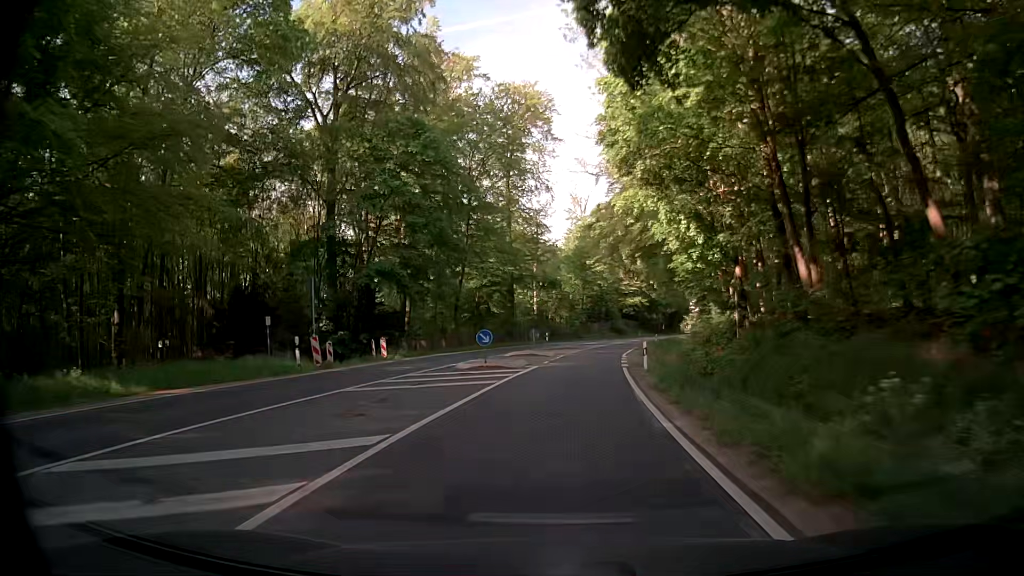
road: secondary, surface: asphalt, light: Day
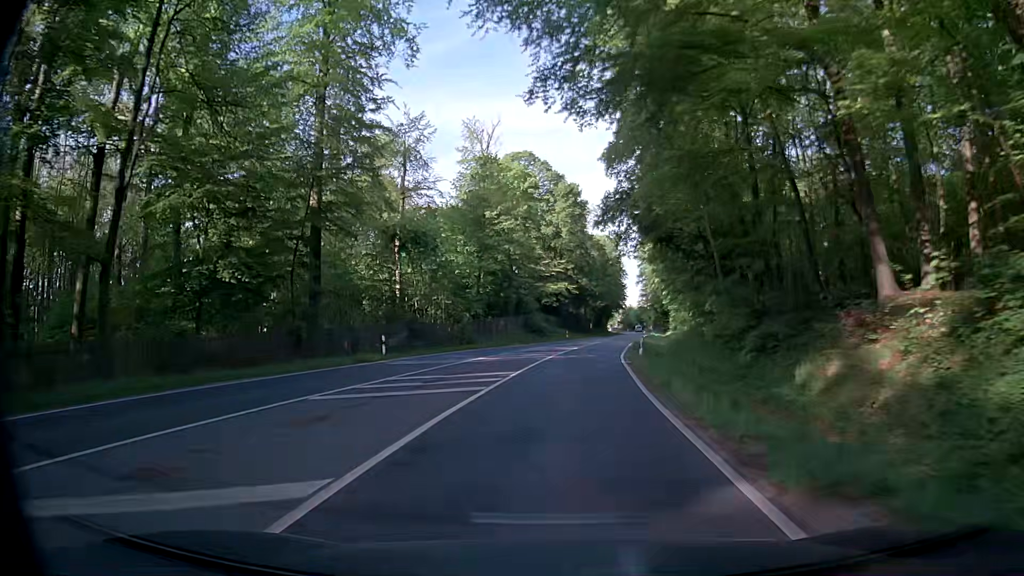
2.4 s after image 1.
(+2.9, +42.4) m; +8°
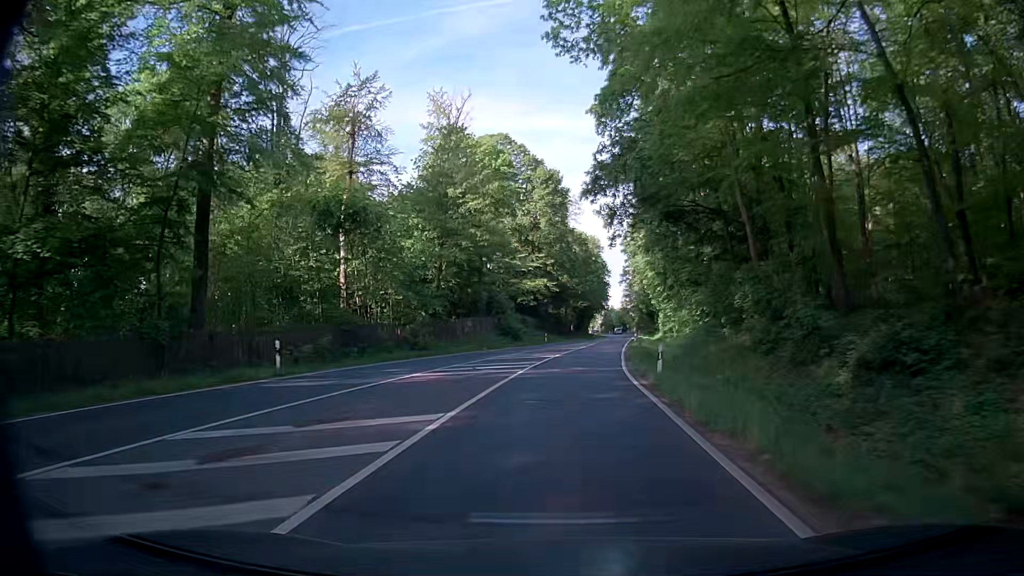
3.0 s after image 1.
(+0.2, +10.6) m; +2°
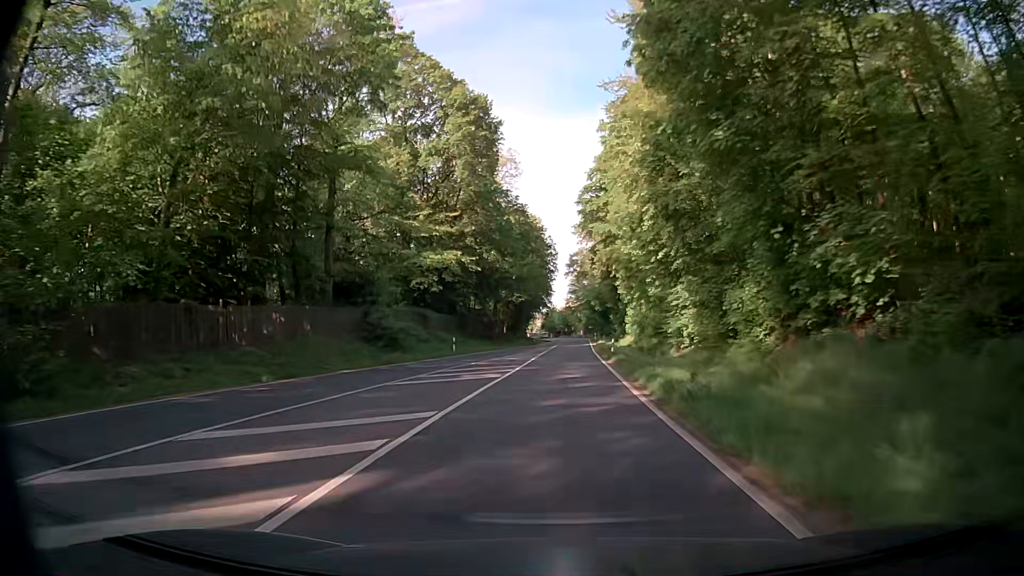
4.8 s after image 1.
(+1.3, +31.8) m; +5°
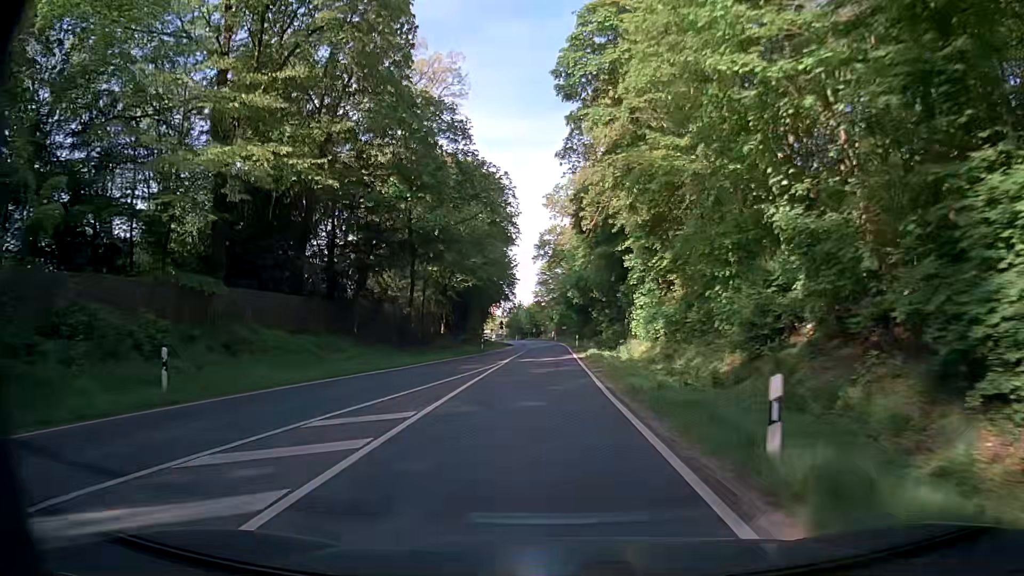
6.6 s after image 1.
(+0.9, +31.7) m; +3°
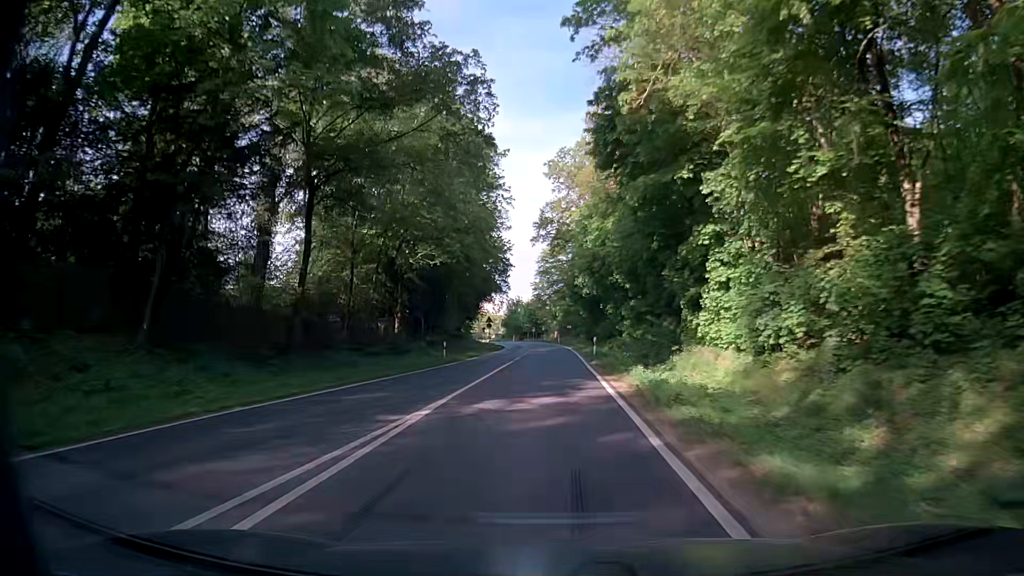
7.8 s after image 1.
(-0.2, +21.1) m; -1°
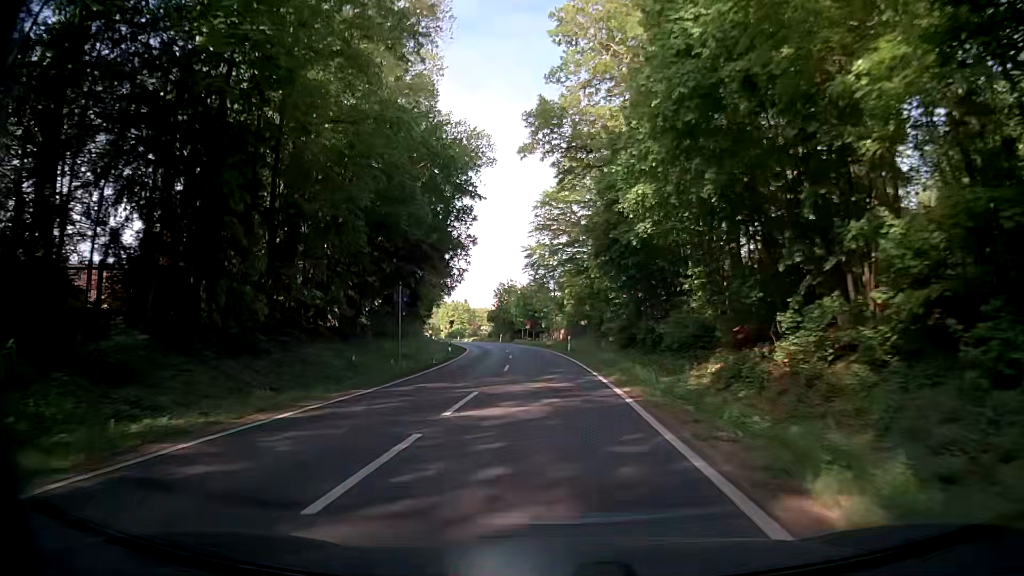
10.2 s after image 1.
(0.0, +42.1) m; 0°
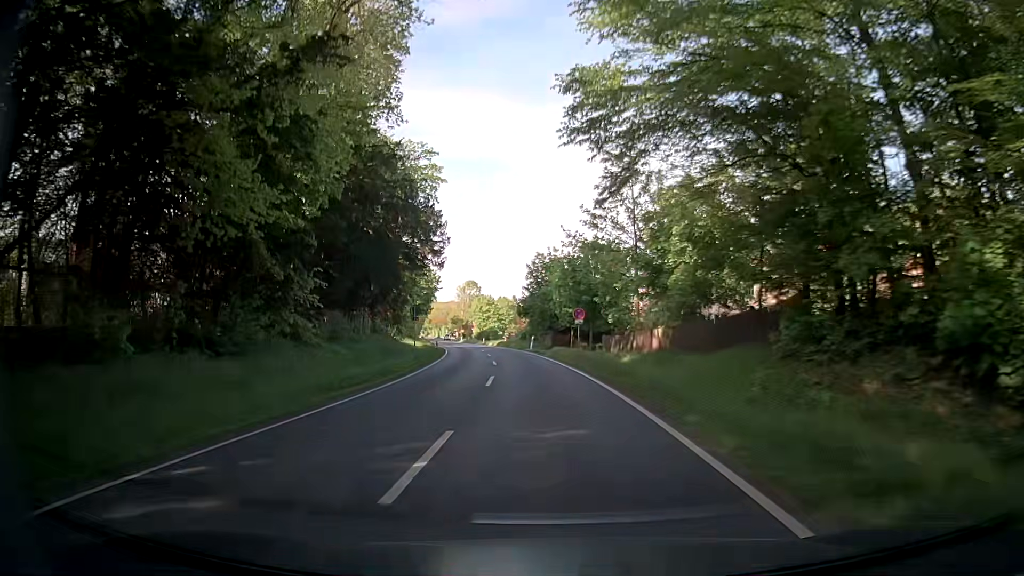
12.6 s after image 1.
(-1.3, +41.9) m; -5°
(0, +10) (-1, +20) (-1, +30) (-2, +40) (-3, +50) (-5, +60) (-7, +70) (-8, +79) (-10, +89) (-12, +99) m
